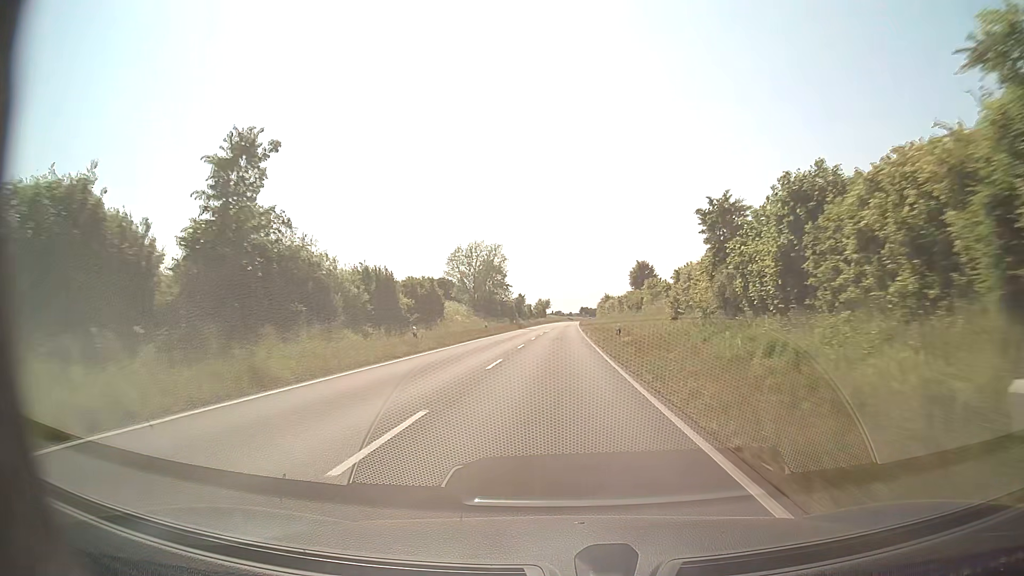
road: secondary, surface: asphalt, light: Day
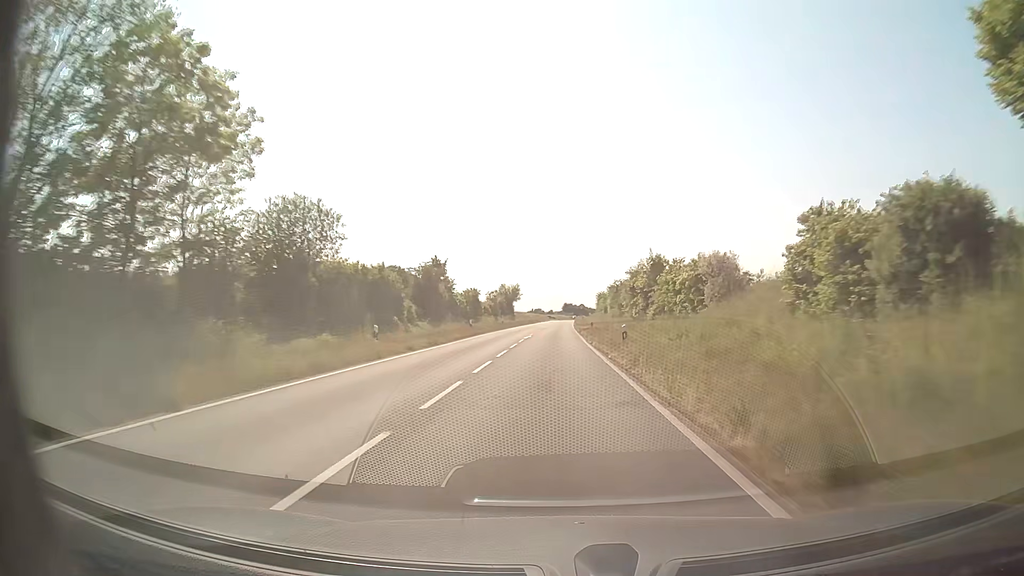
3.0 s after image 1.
(+1.1, +81.2) m; +2°
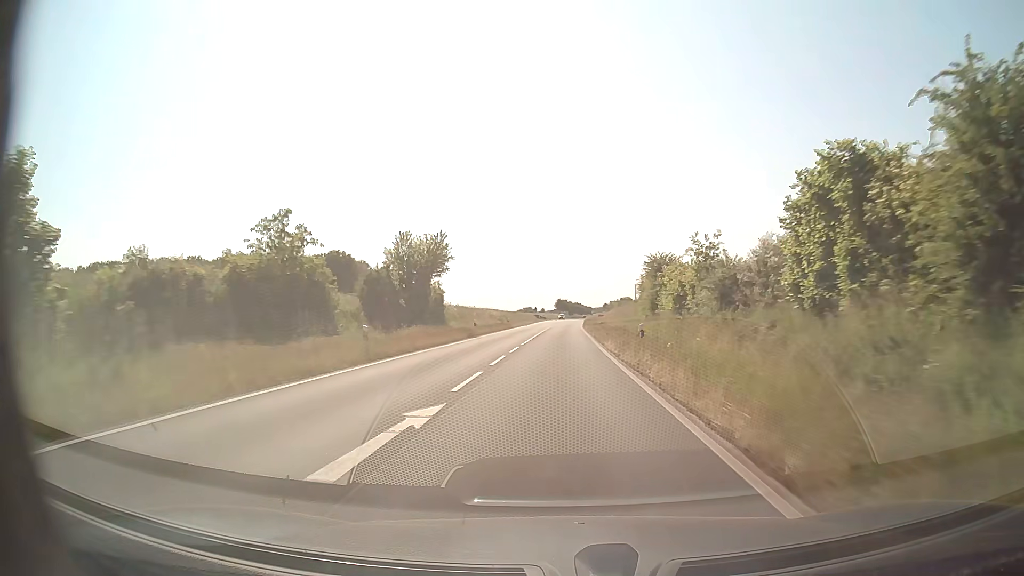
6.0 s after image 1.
(+0.3, +76.6) m; +1°
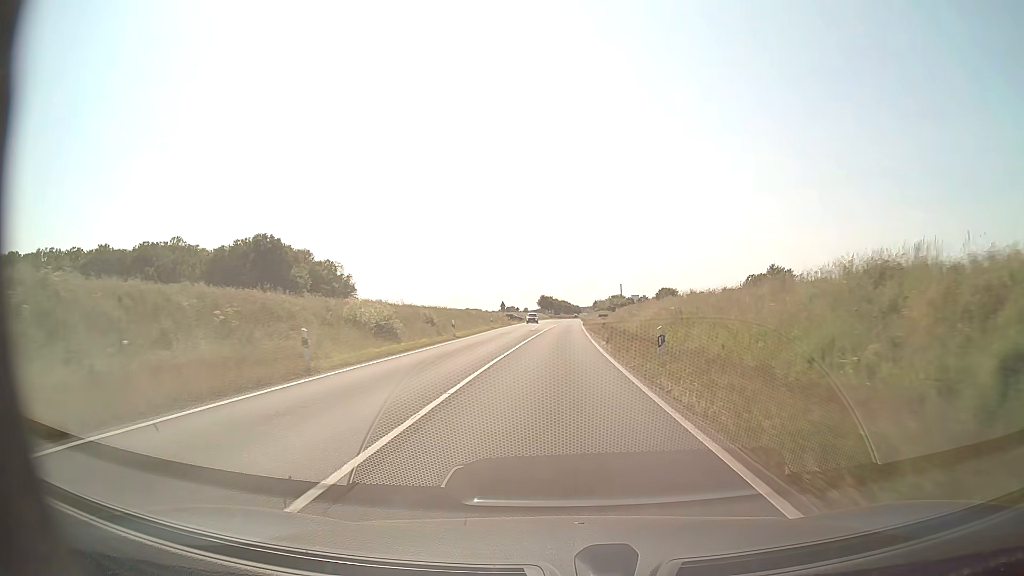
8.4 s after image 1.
(+0.4, +54.6) m; +1°
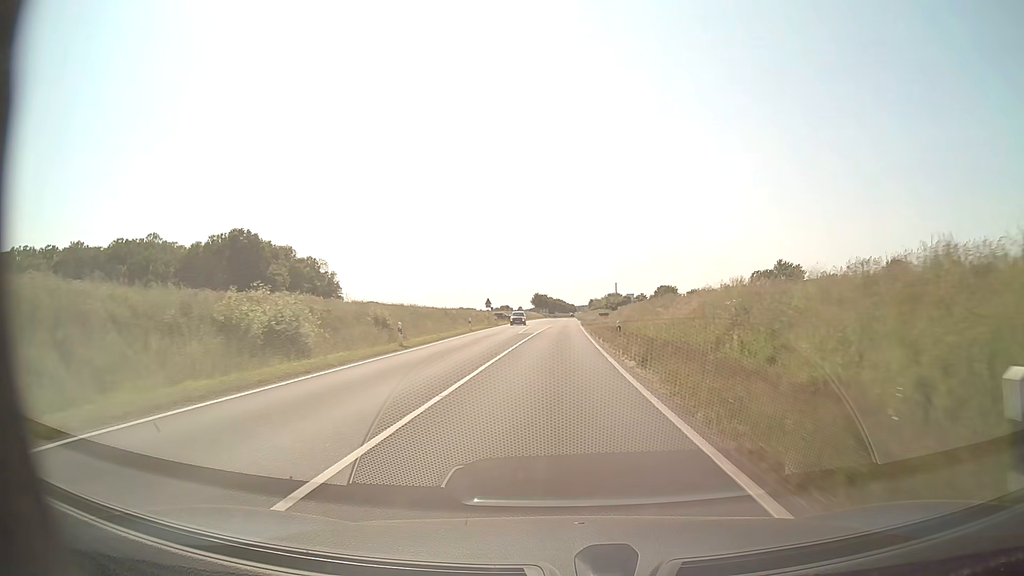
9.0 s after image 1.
(+0.1, +12.8) m; +1°
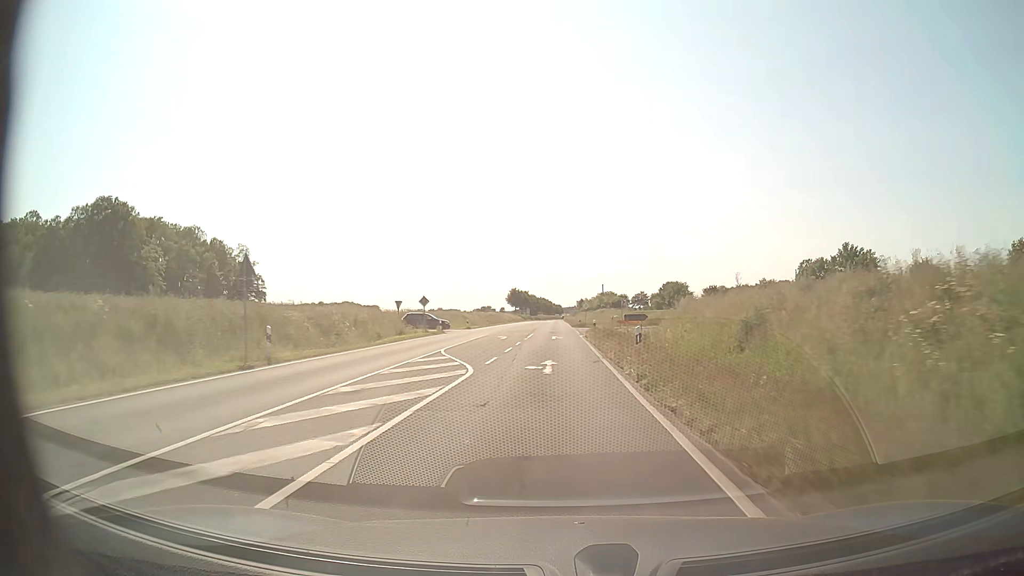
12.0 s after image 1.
(+0.7, +59.0) m; +1°
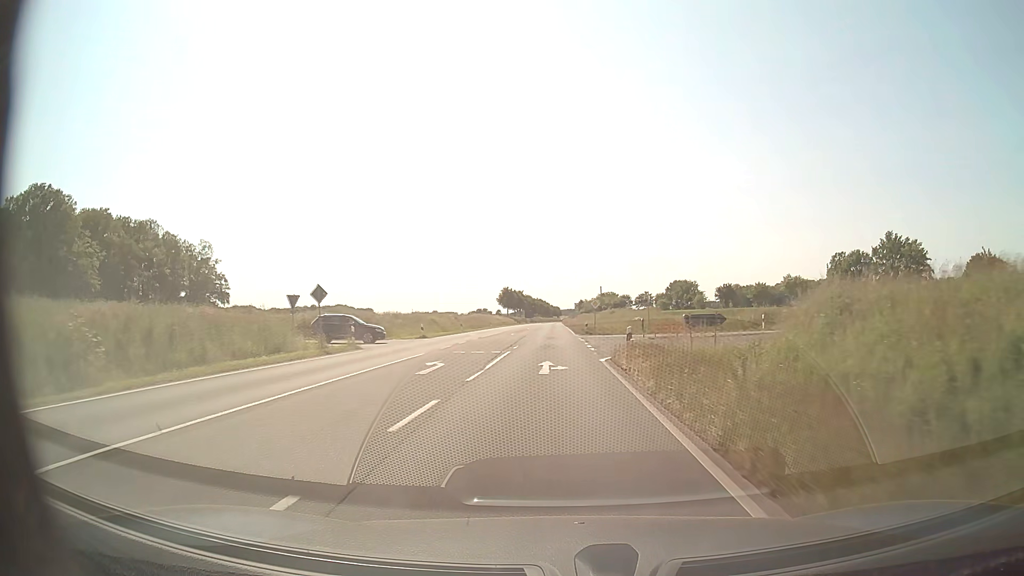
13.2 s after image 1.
(0.0, +22.7) m; 0°
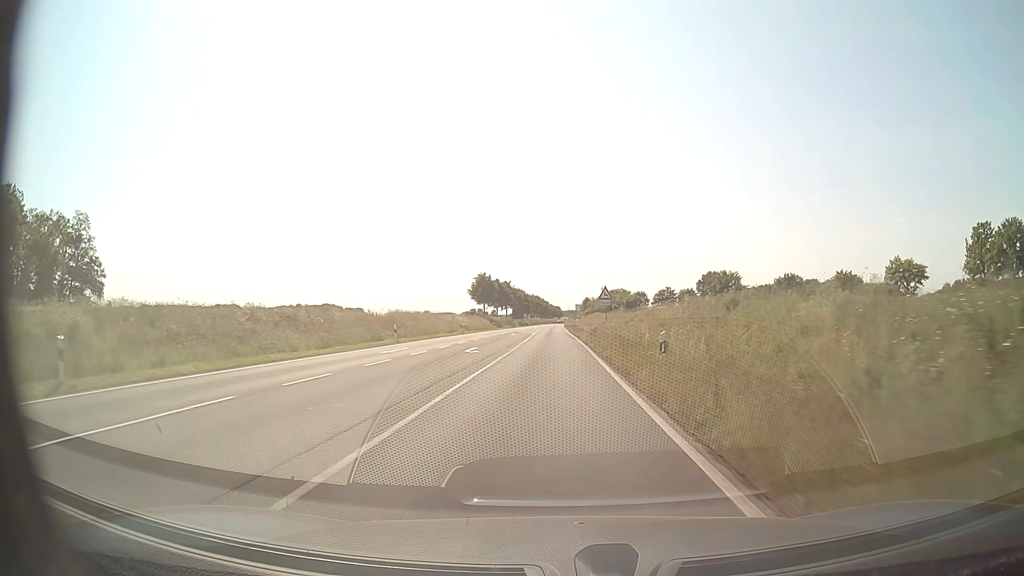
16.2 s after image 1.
(0.0, +57.1) m; 0°
(0, +10) (0, +20) (0, +30) (0, +40) (0, +50) (0, +60) (-1, +70) (-1, +80) (-1, +90) (-1, +100) m
